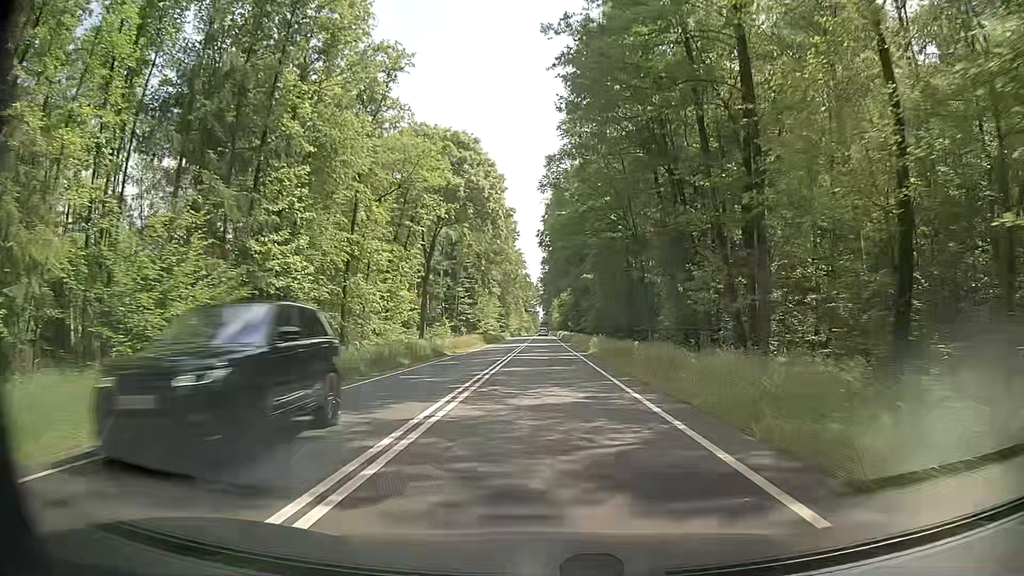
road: primary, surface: asphalt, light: Day
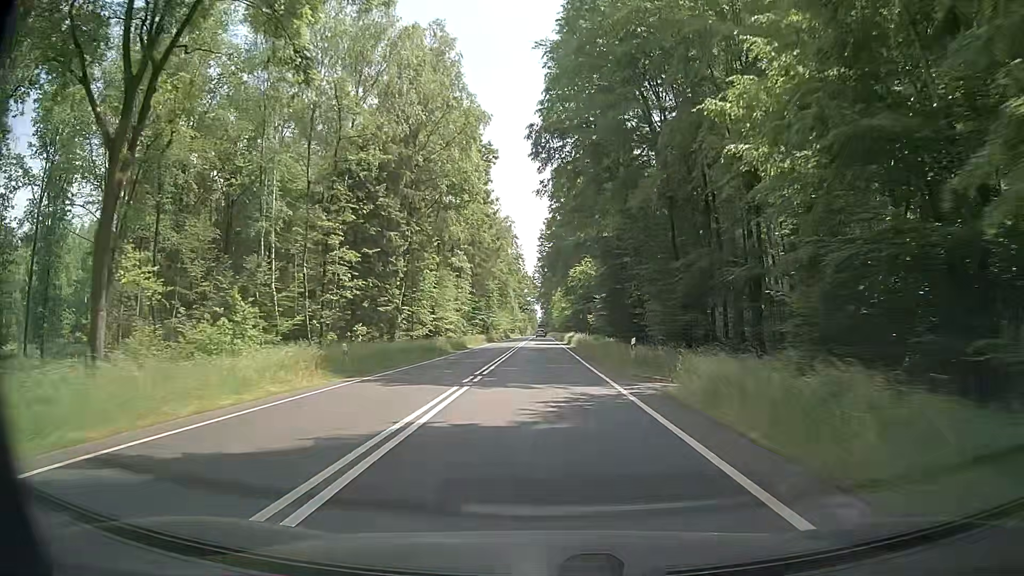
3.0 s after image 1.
(-0.1, +51.3) m; 0°
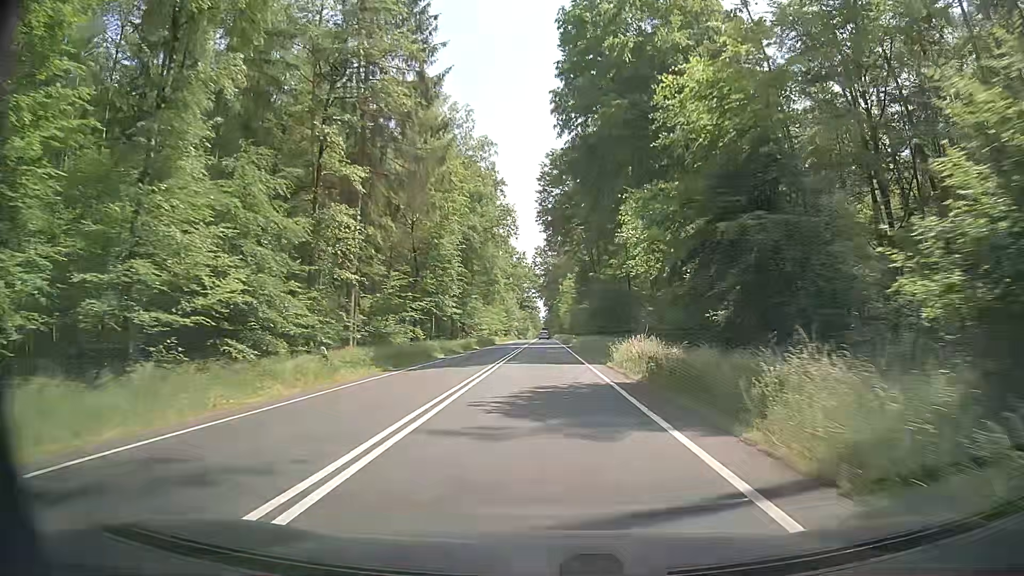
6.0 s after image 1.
(-0.5, +51.5) m; -1°
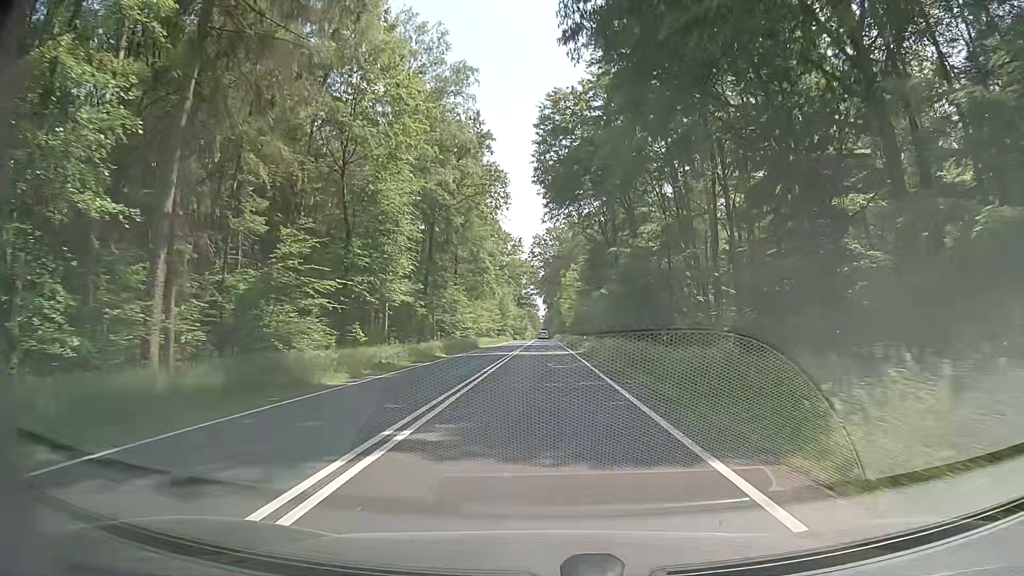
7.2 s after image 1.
(+0.1, +20.6) m; +1°
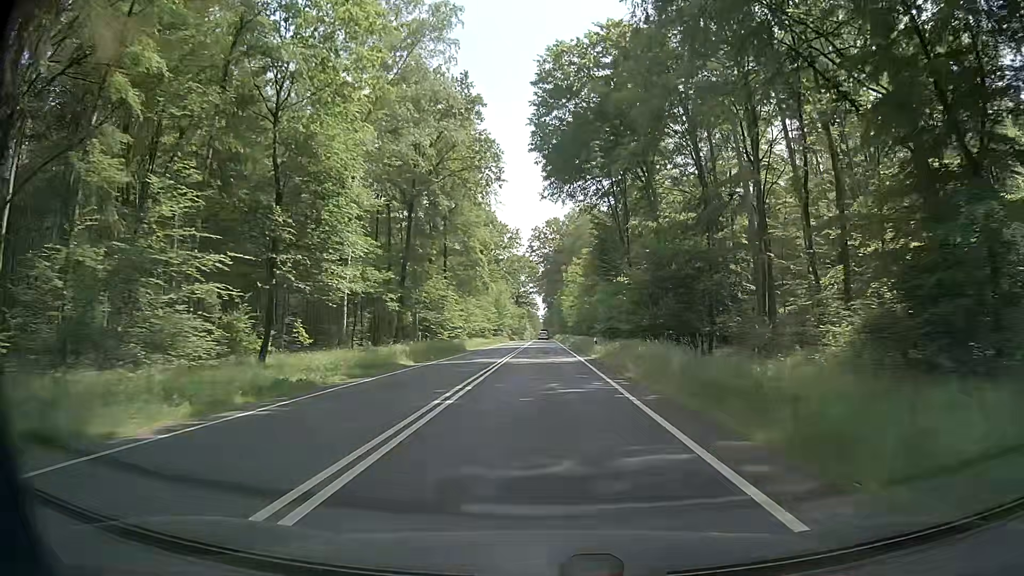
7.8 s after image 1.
(0.0, +10.3) m; 0°
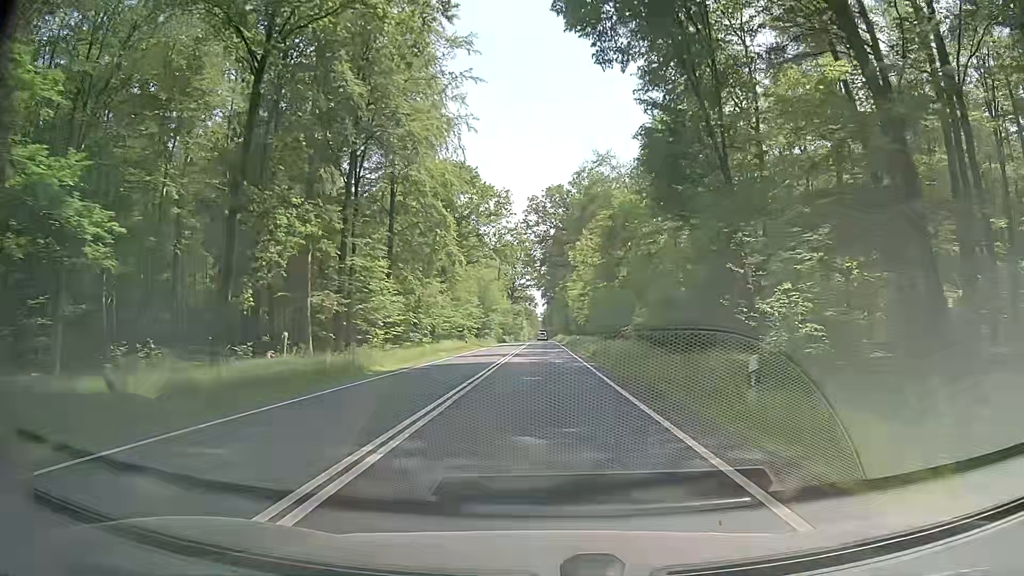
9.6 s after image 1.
(+0.2, +30.9) m; 0°
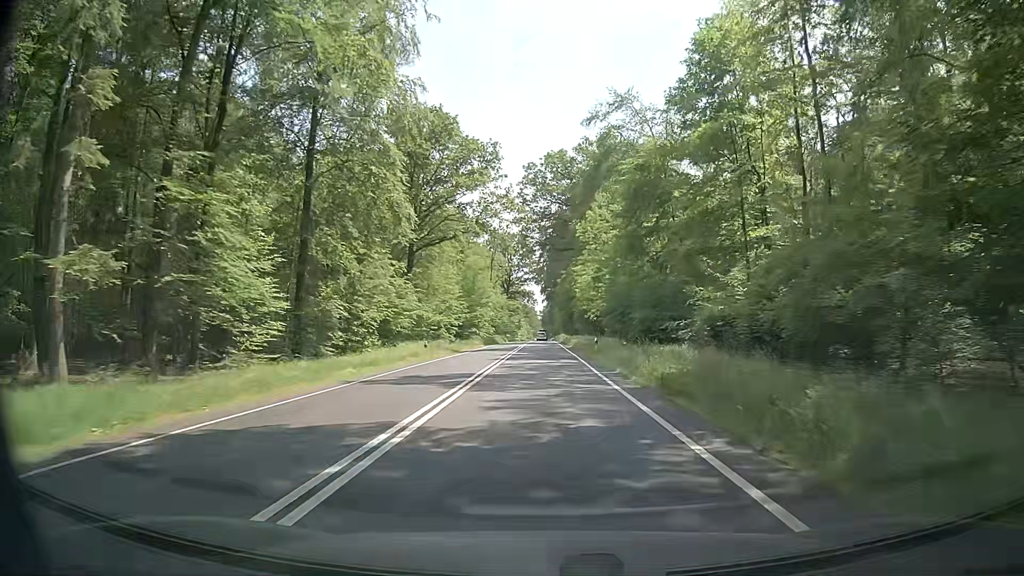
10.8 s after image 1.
(+0.1, +20.6) m; 0°
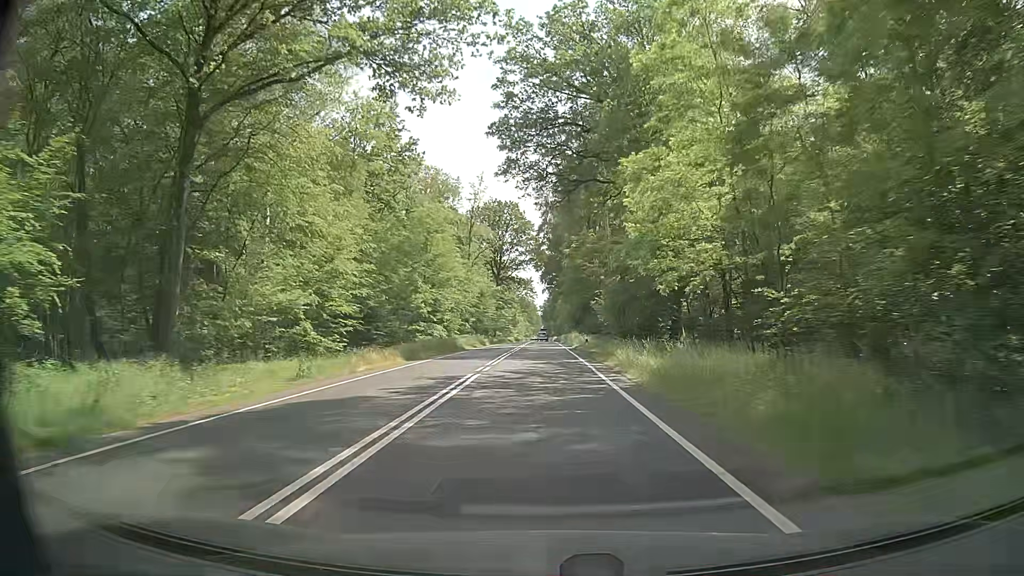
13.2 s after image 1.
(-0.1, +41.4) m; 0°
(0, +10) (0, +20) (0, +30) (0, +40) (0, +50) (0, +60) (0, +70) (0, +80) (0, +90) (0, +100) m
